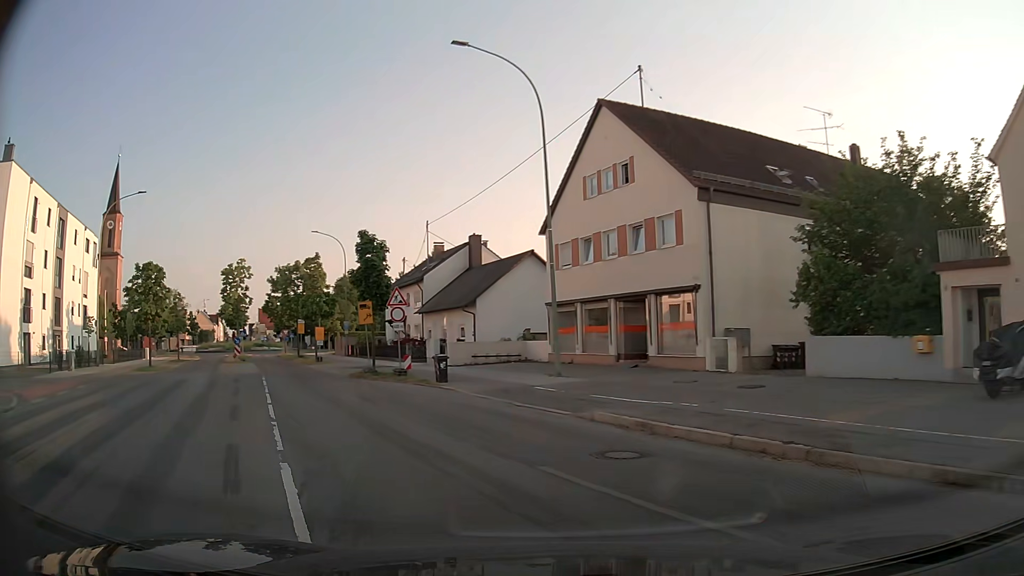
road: tertiary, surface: asphalt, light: Day
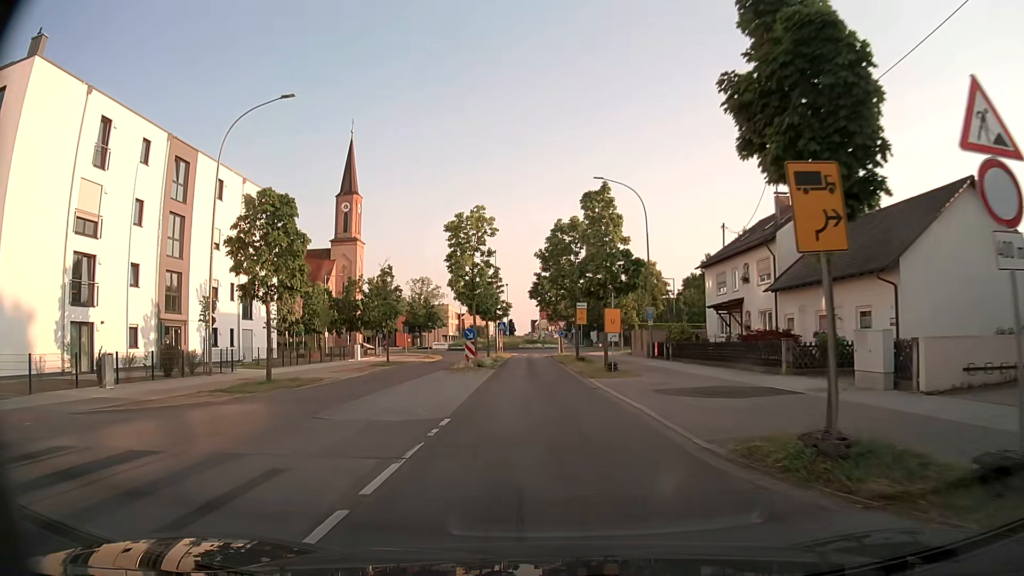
(-7.2, +20.3) m; -26°
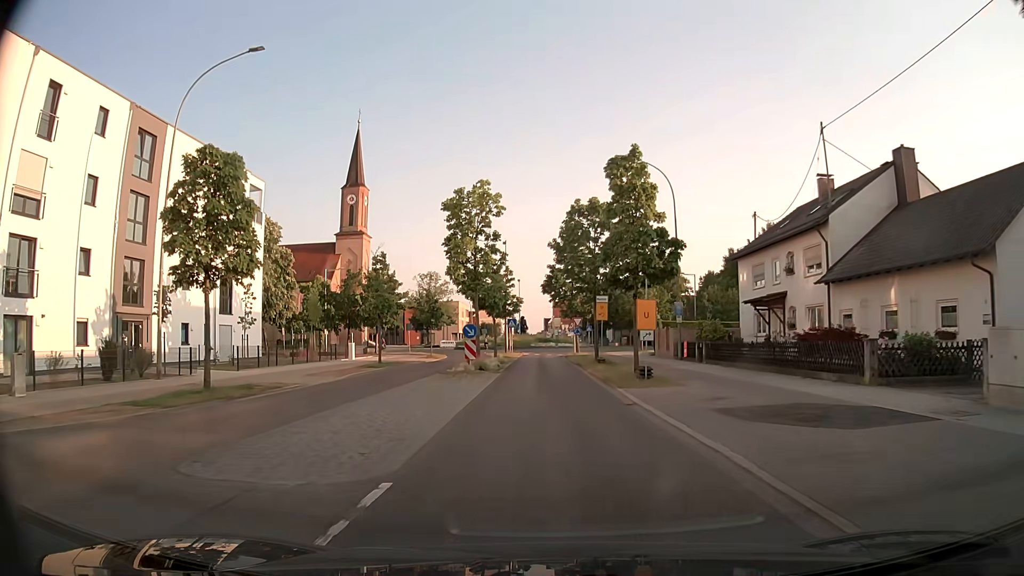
(-0.1, +5.3) m; -1°
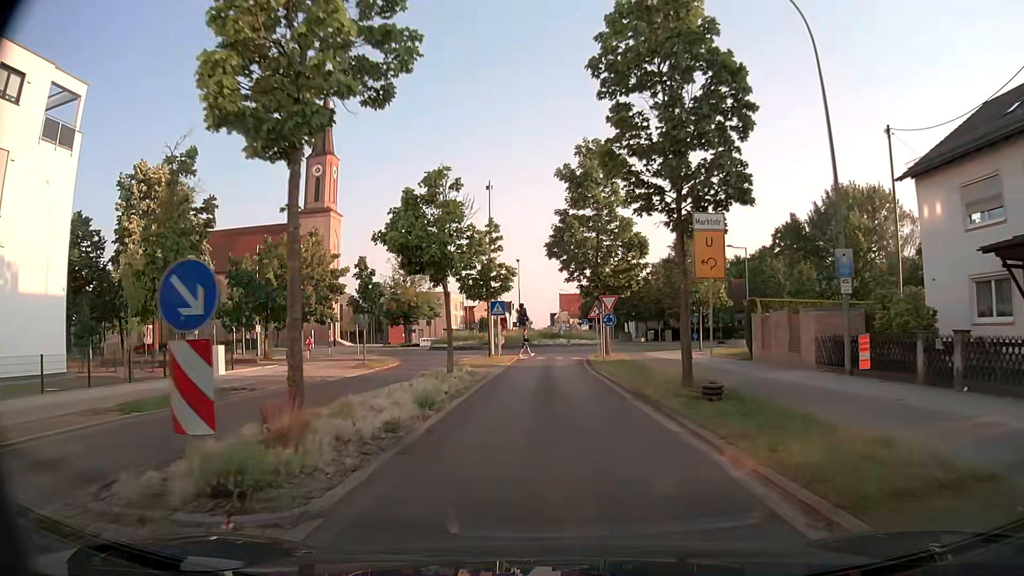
(-0.2, +22.2) m; -1°
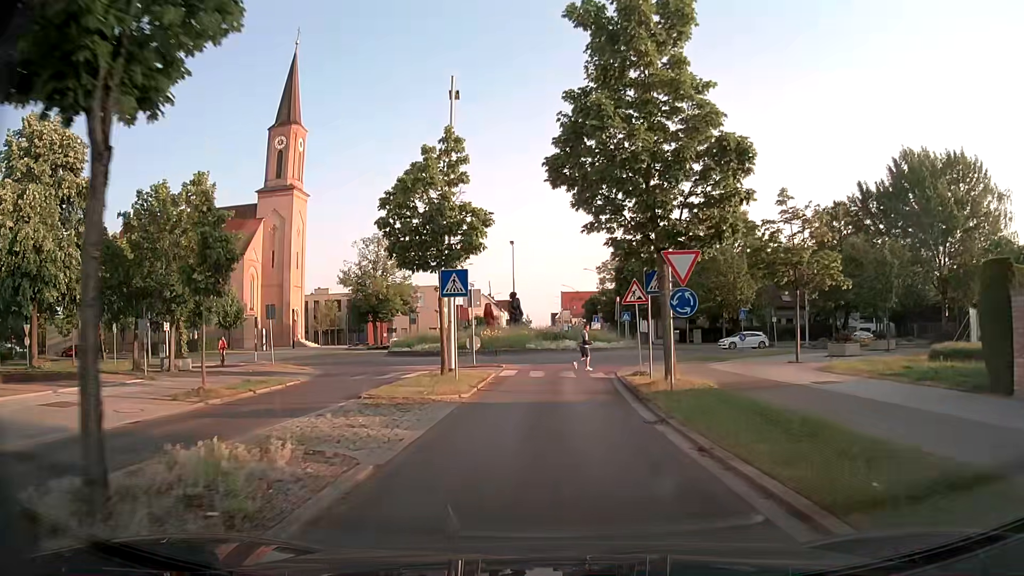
(+0.1, +16.4) m; +1°
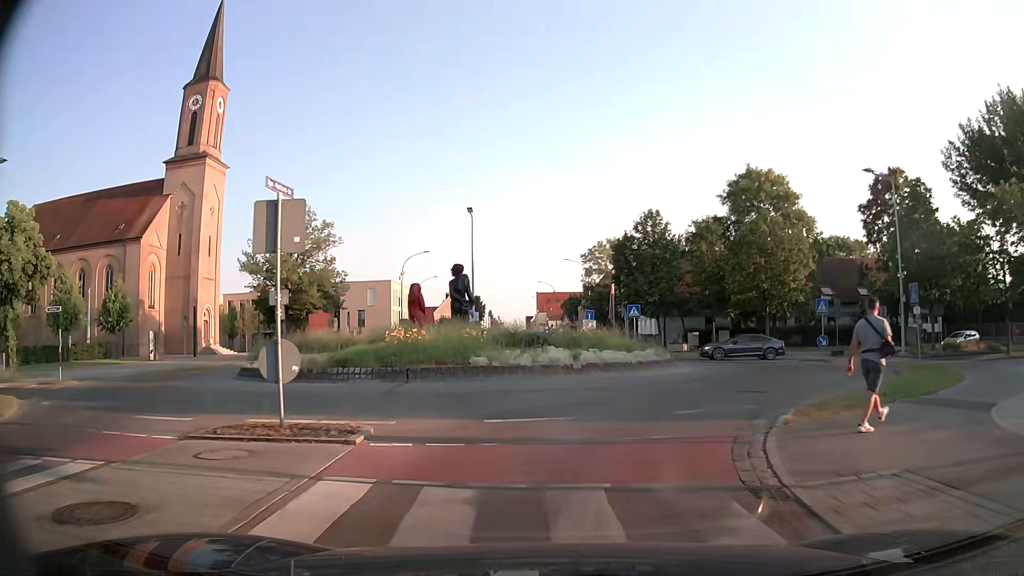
(0.0, +19.0) m; +1°
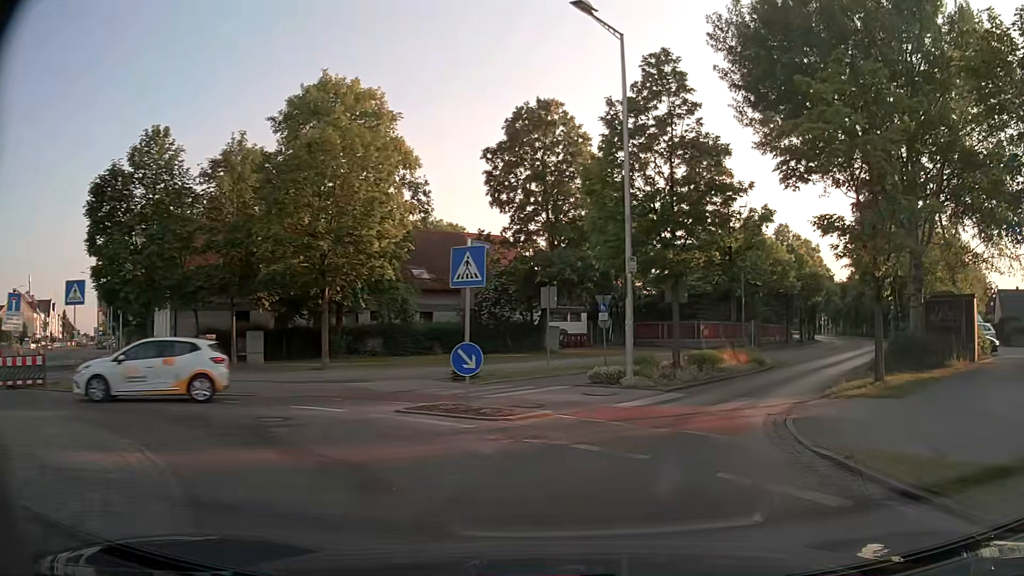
(+6.3, +20.1) m; +37°
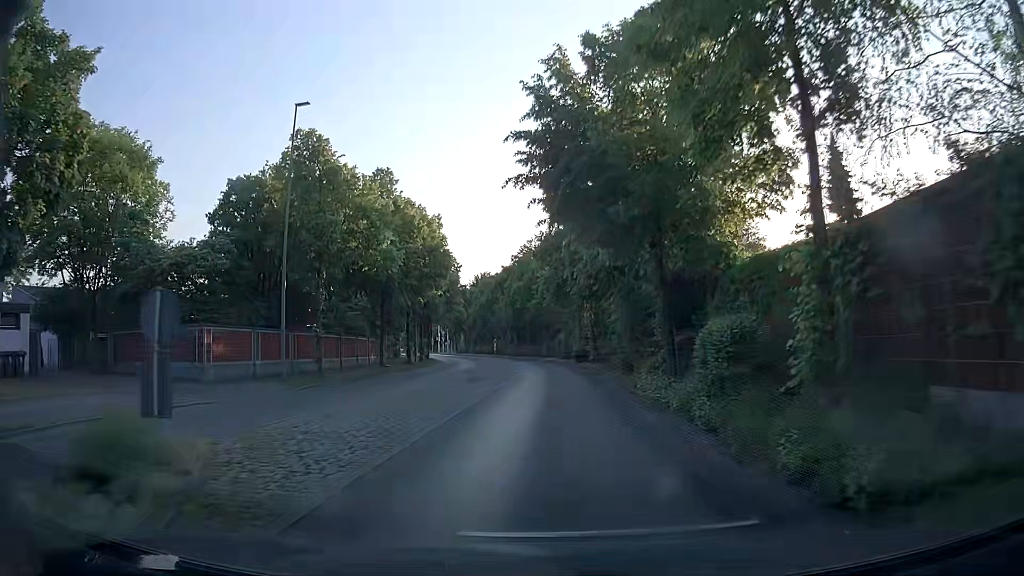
(+9.1, +24.5) m; +32°
(0, +10) (0, +20) (+1, +30) (+1, +40) (0, +50) (-1, +60) (-2, +70) (-4, +80) (-6, +89) (-8, +99) m
